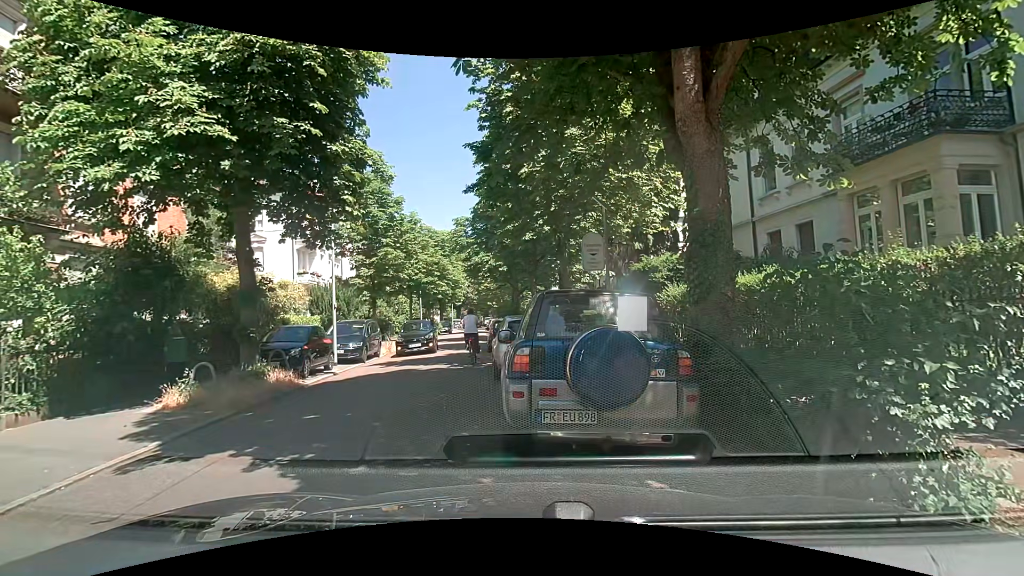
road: residential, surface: asphalt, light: Day
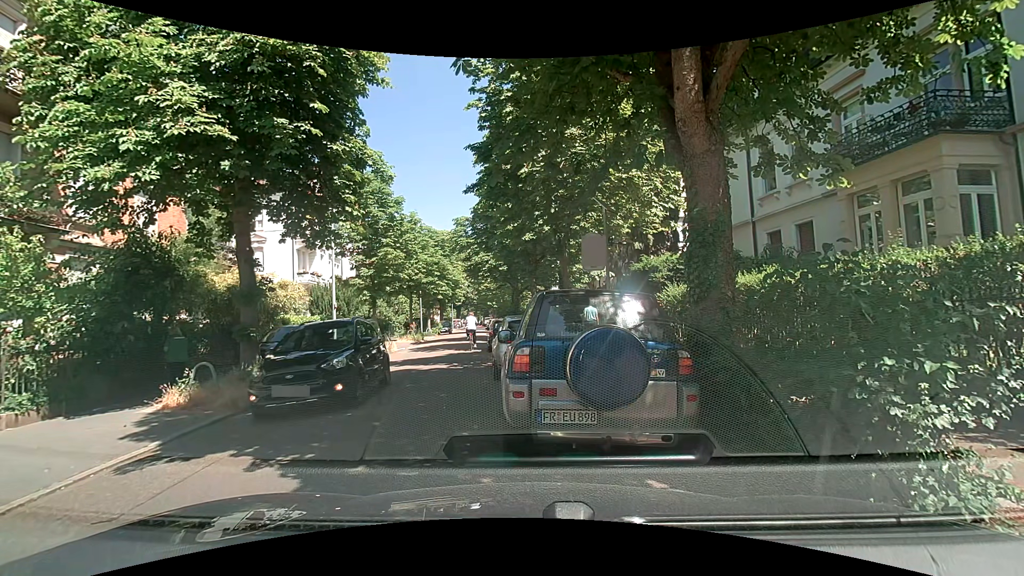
(0.0, 0.0) m; 0°
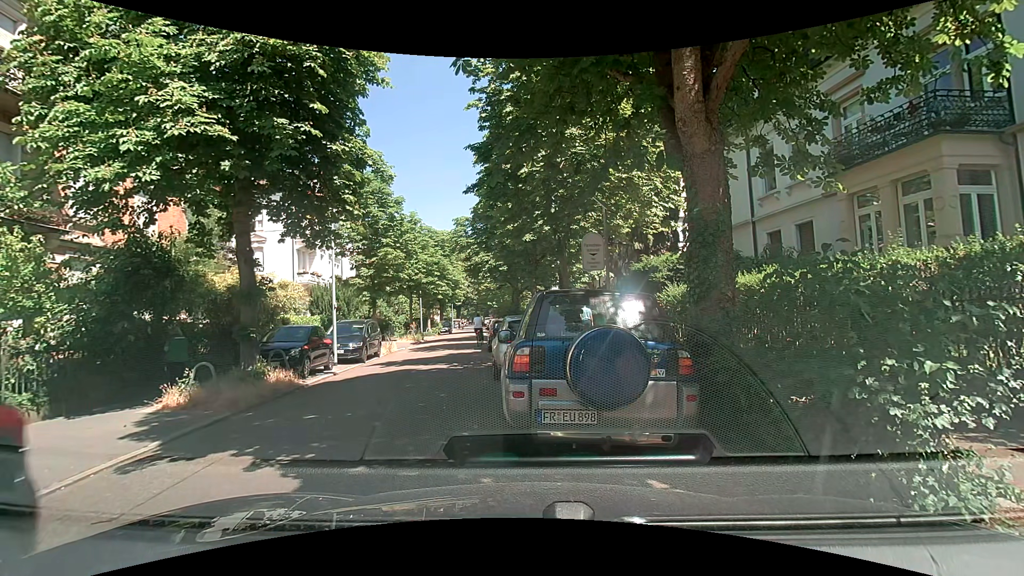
(0.0, 0.0) m; 0°
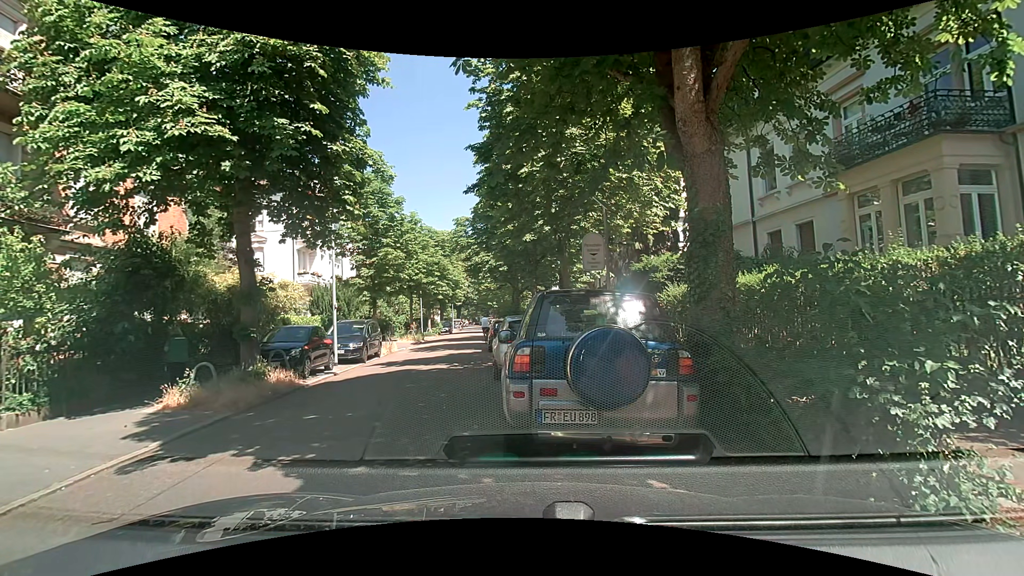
(0.0, 0.0) m; 0°
